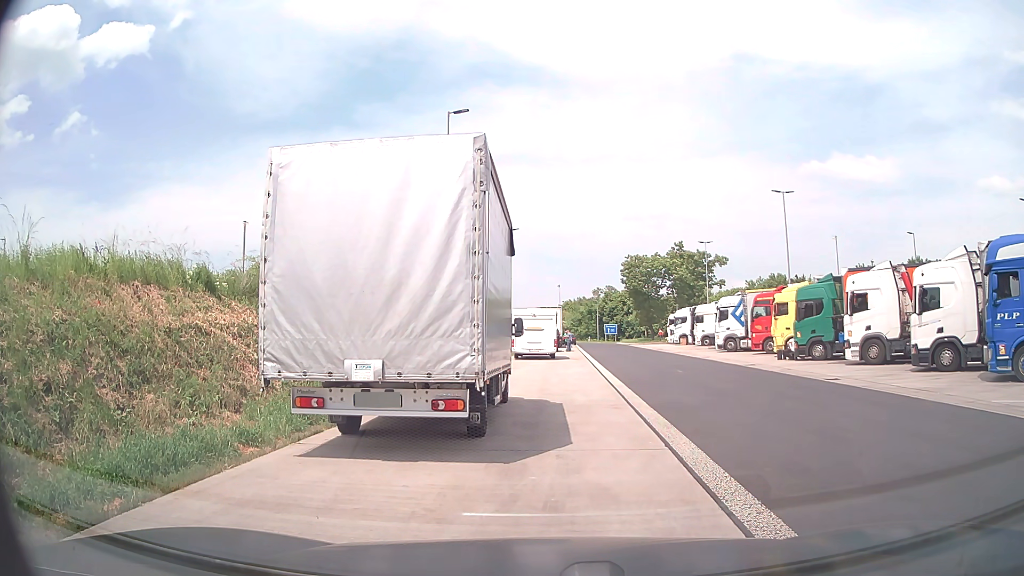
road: service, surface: asphalt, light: Day
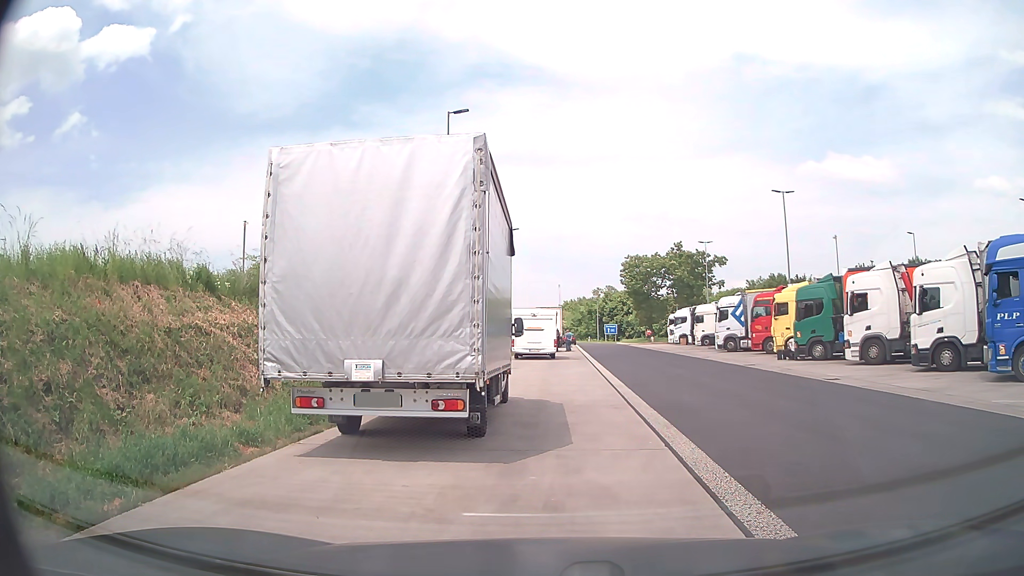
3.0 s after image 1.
(0.0, 0.0) m; 0°
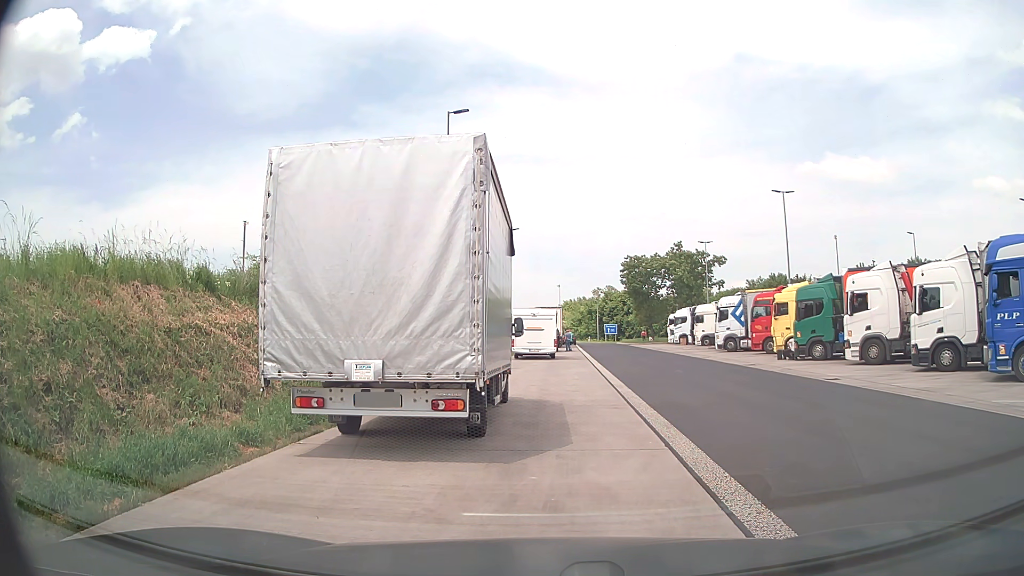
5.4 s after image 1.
(0.0, 0.0) m; 0°
